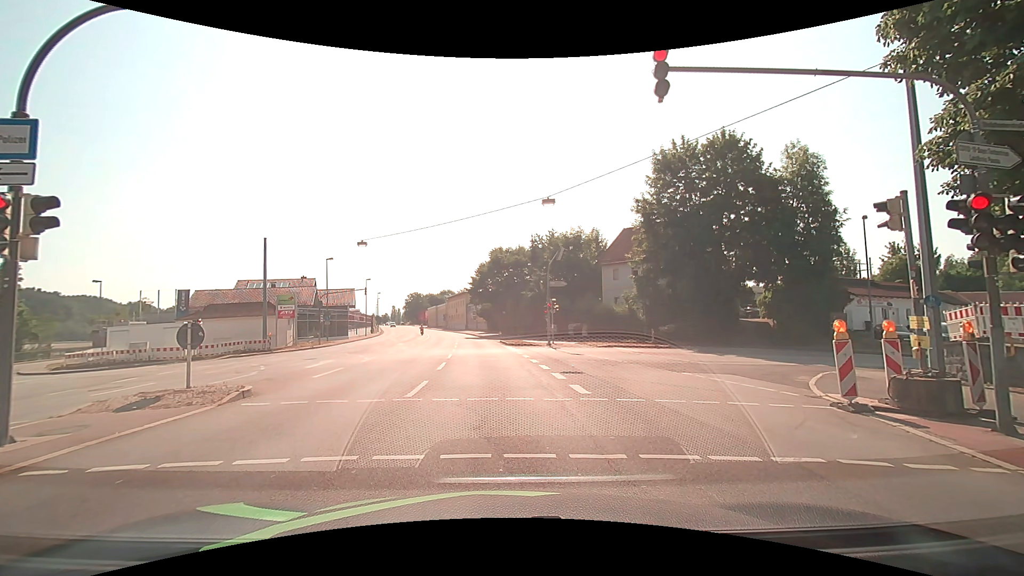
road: primary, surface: asphalt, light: Day
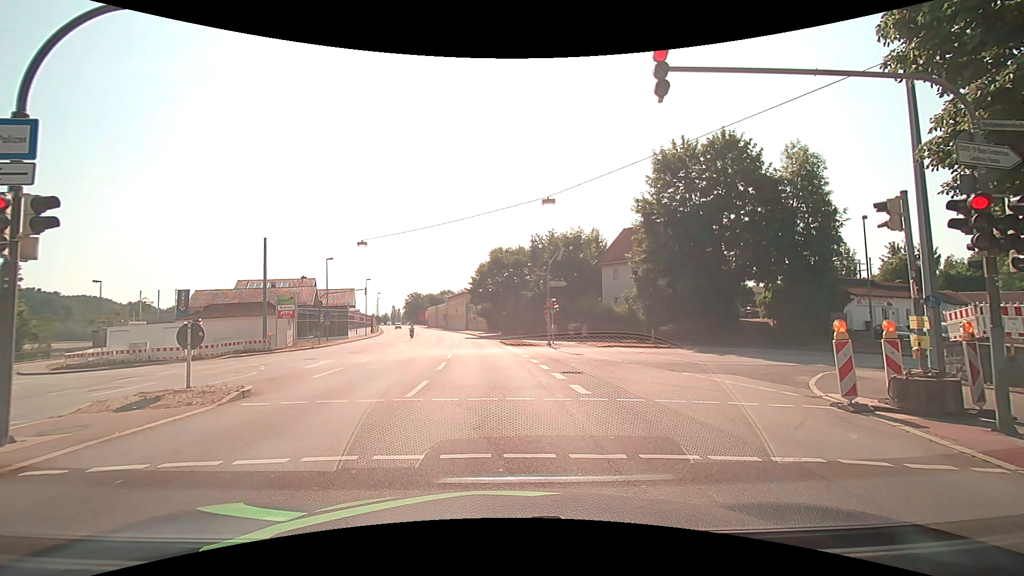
(0.0, 0.0) m; 0°
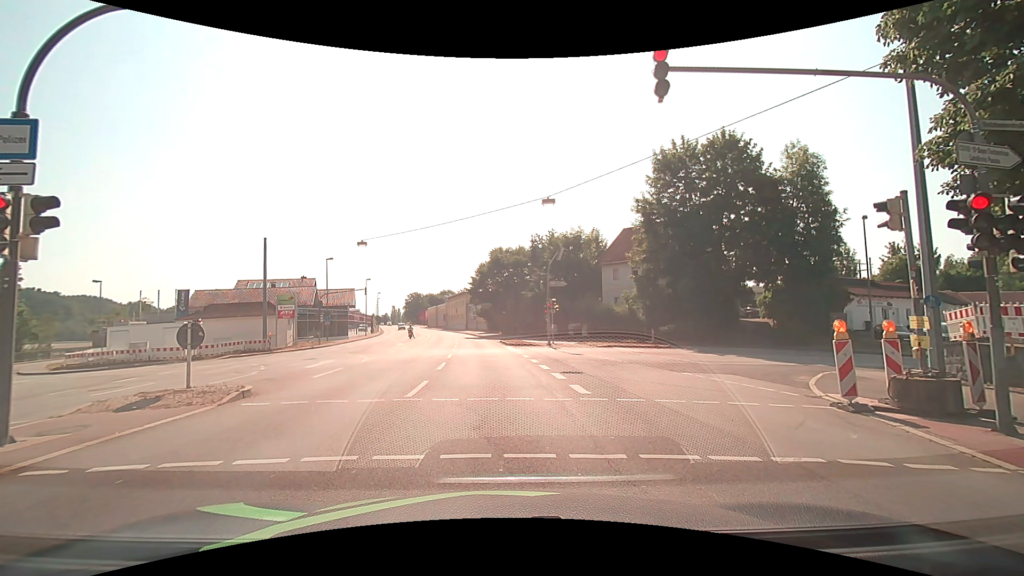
(0.0, 0.0) m; 0°
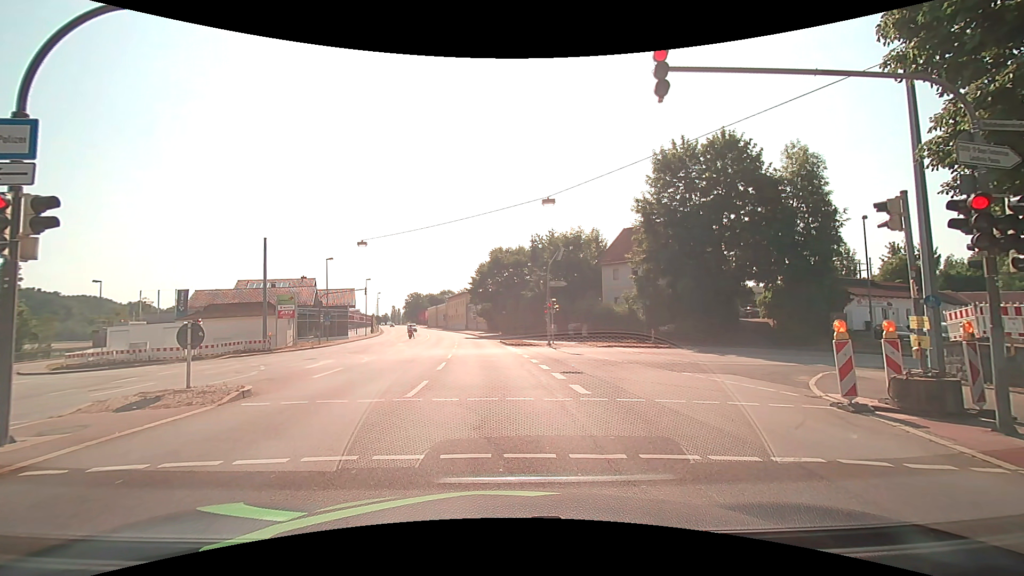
(0.0, 0.0) m; 0°
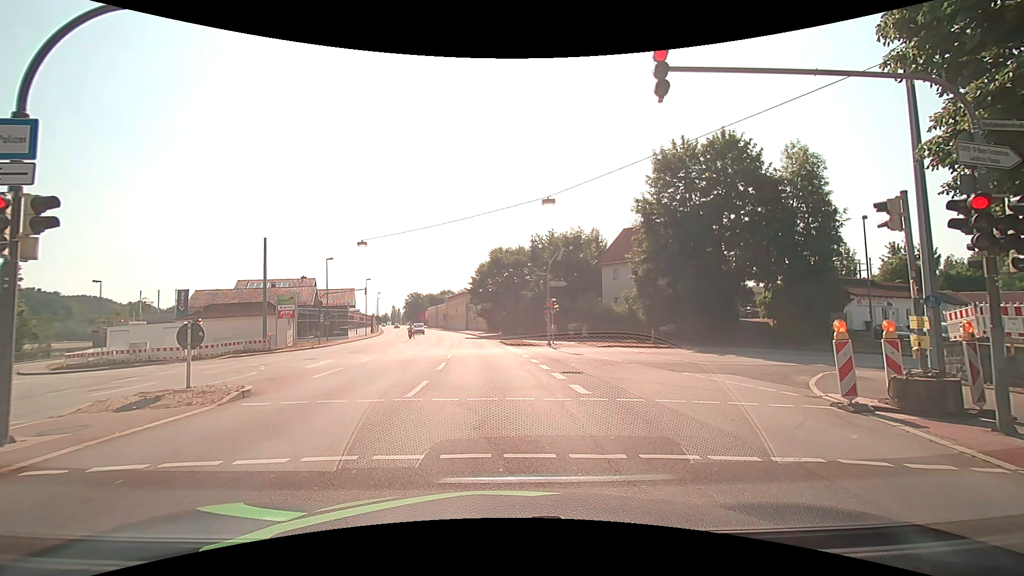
(0.0, 0.0) m; 0°
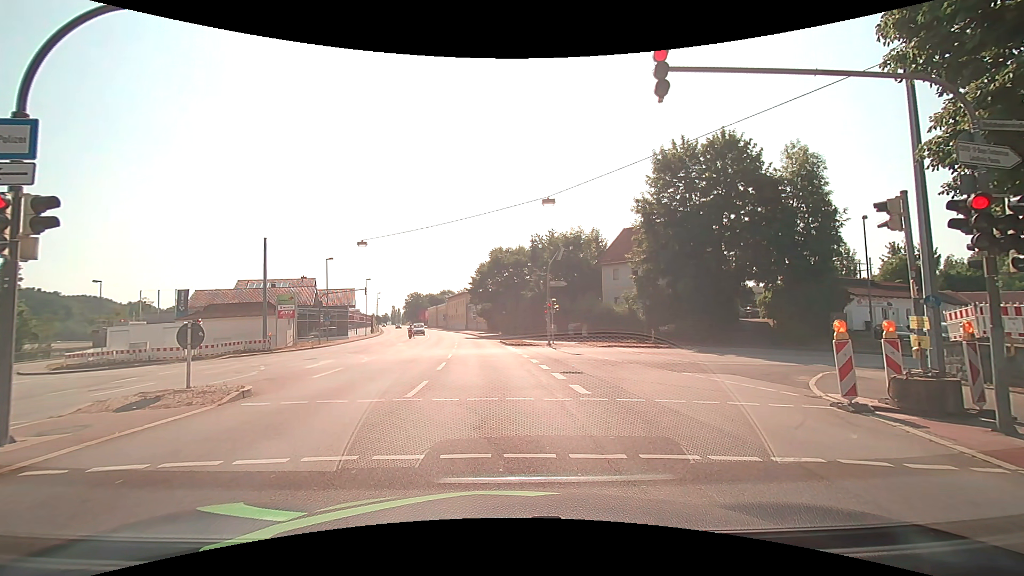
(0.0, 0.0) m; 0°
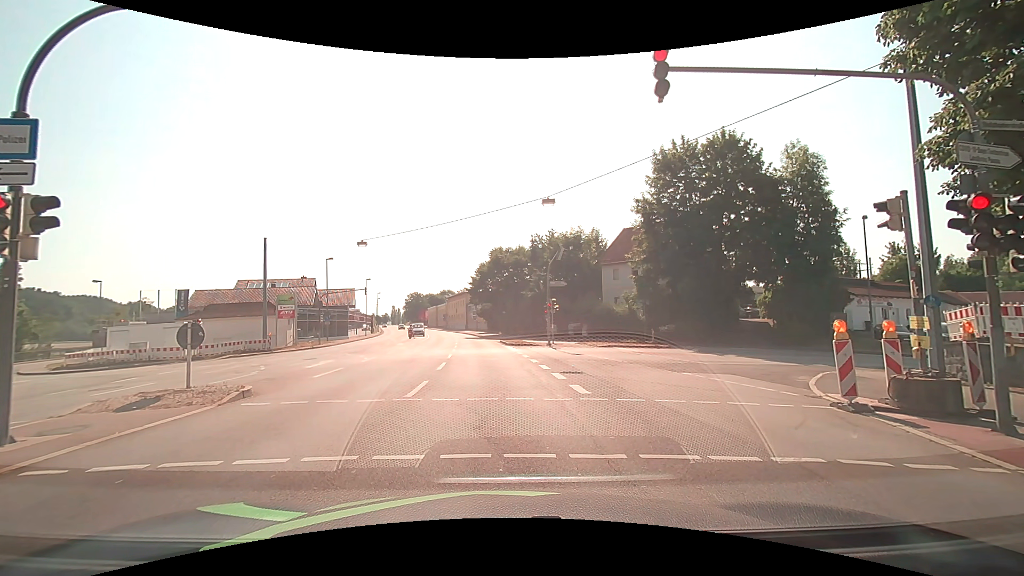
(0.0, 0.0) m; 0°
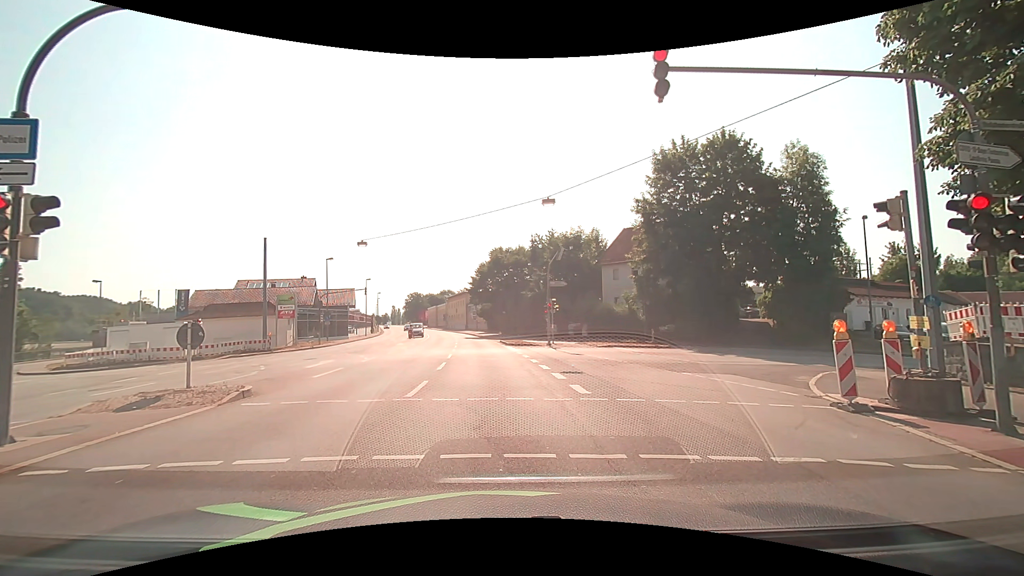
(0.0, 0.0) m; 0°
